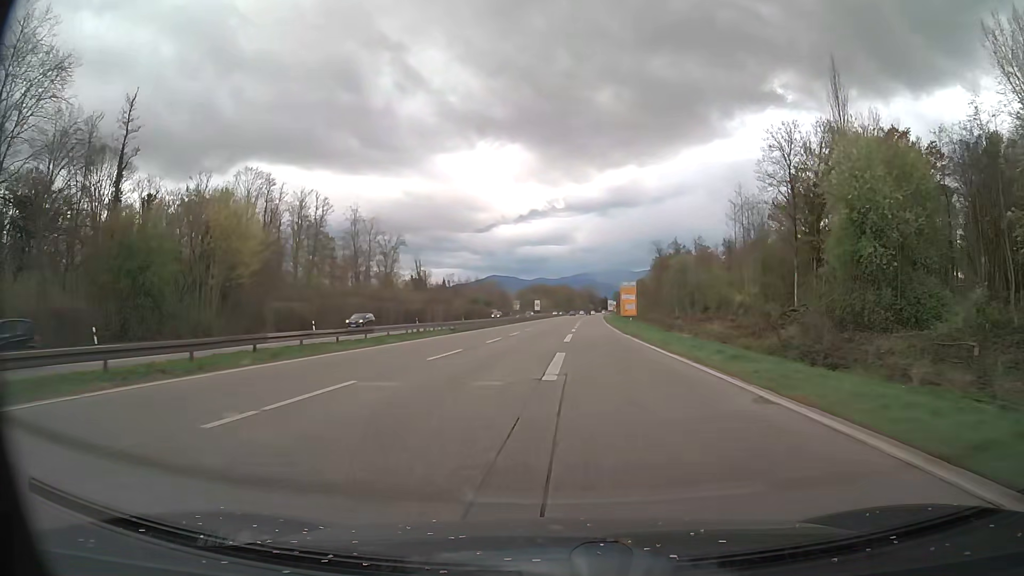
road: trunk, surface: asphalt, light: Day
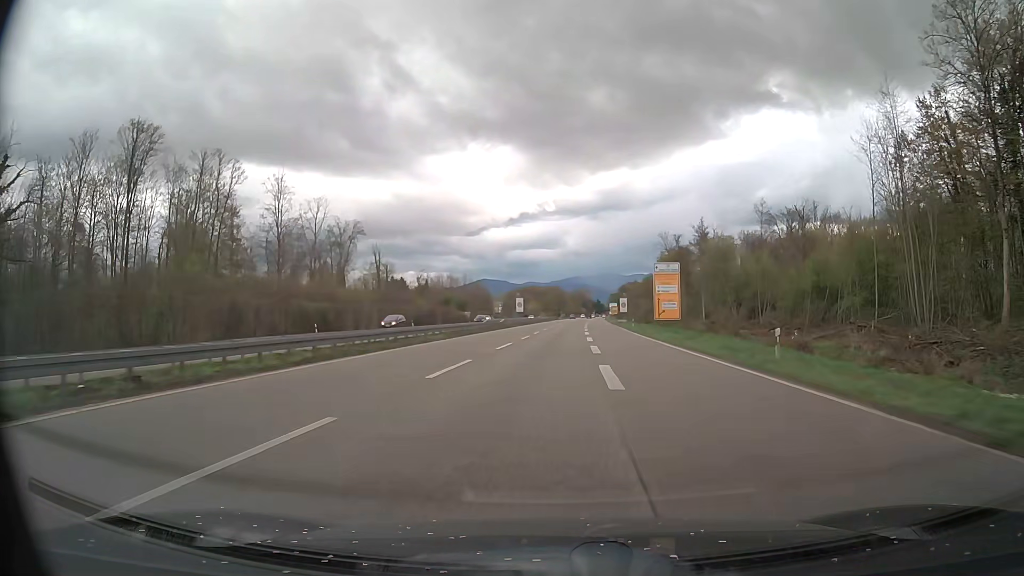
(+0.1, +41.5) m; +1°
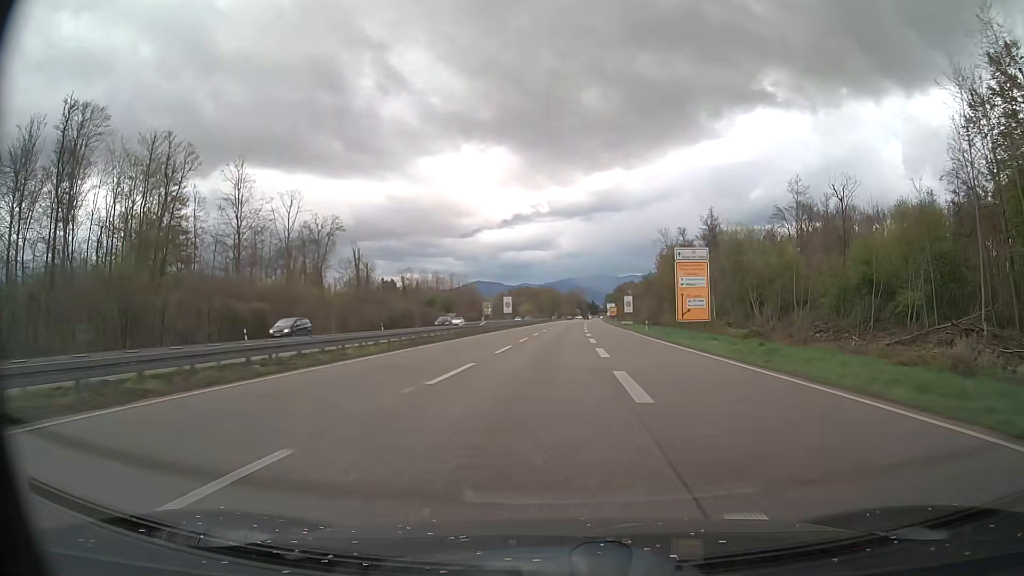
(+0.1, +14.0) m; 0°
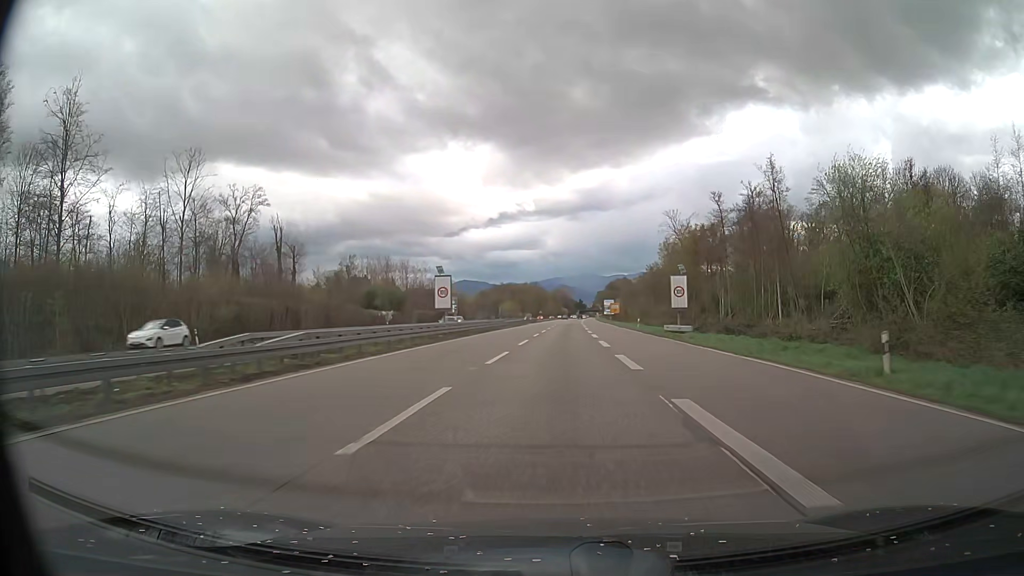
(+0.5, +41.9) m; +1°
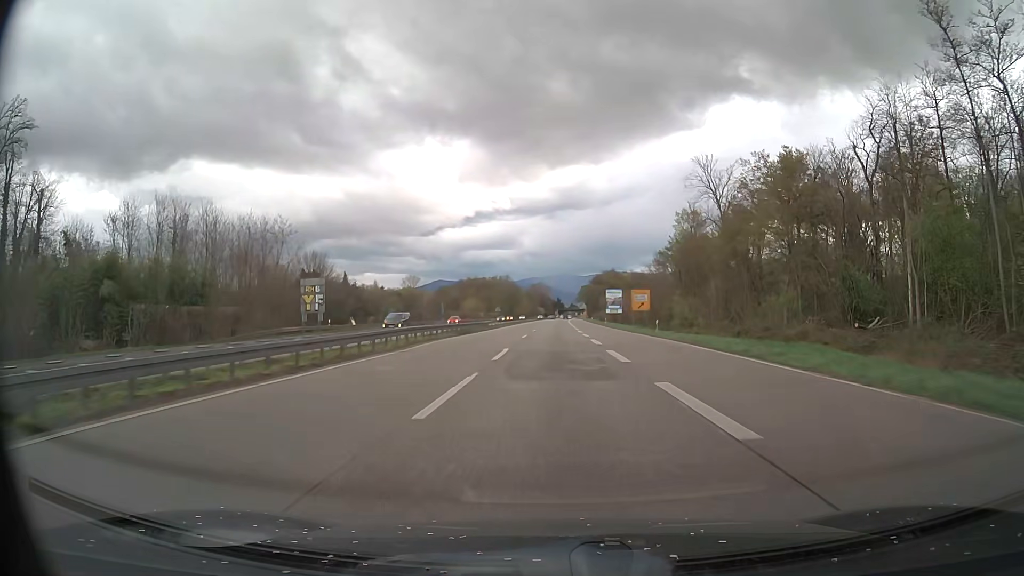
(+1.2, +69.5) m; +2°
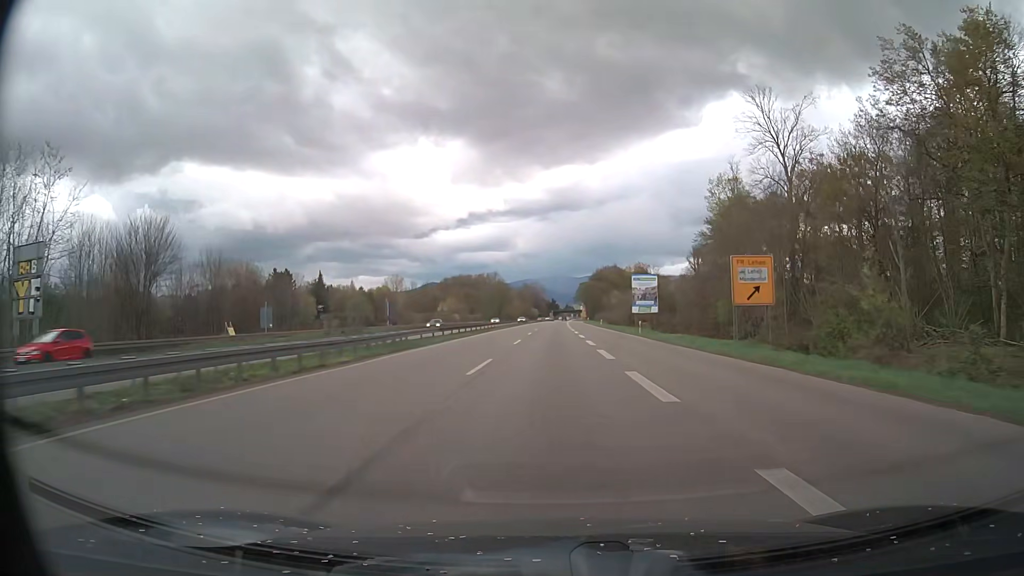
(+0.2, +41.3) m; +1°
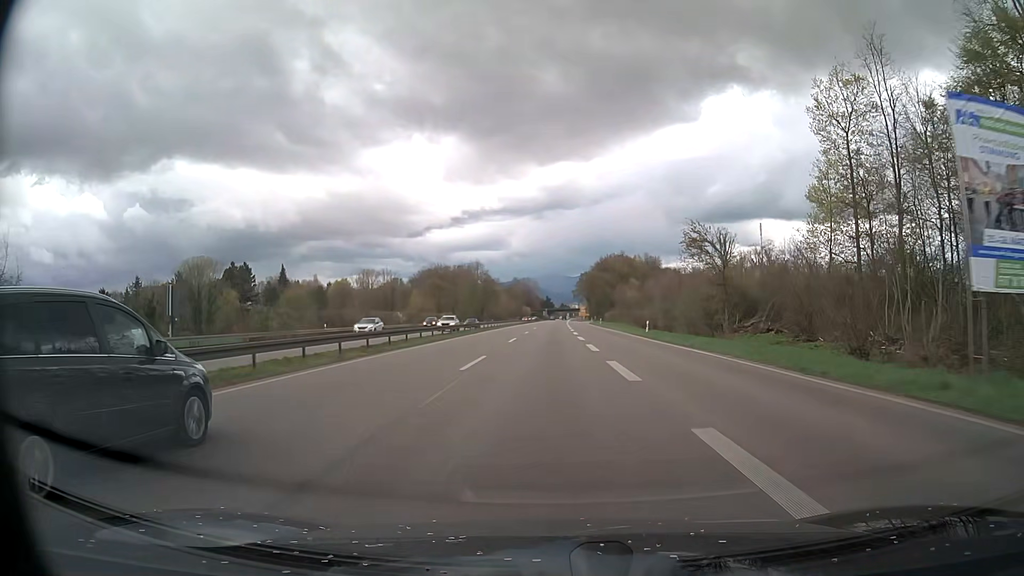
(+0.2, +54.9) m; 0°
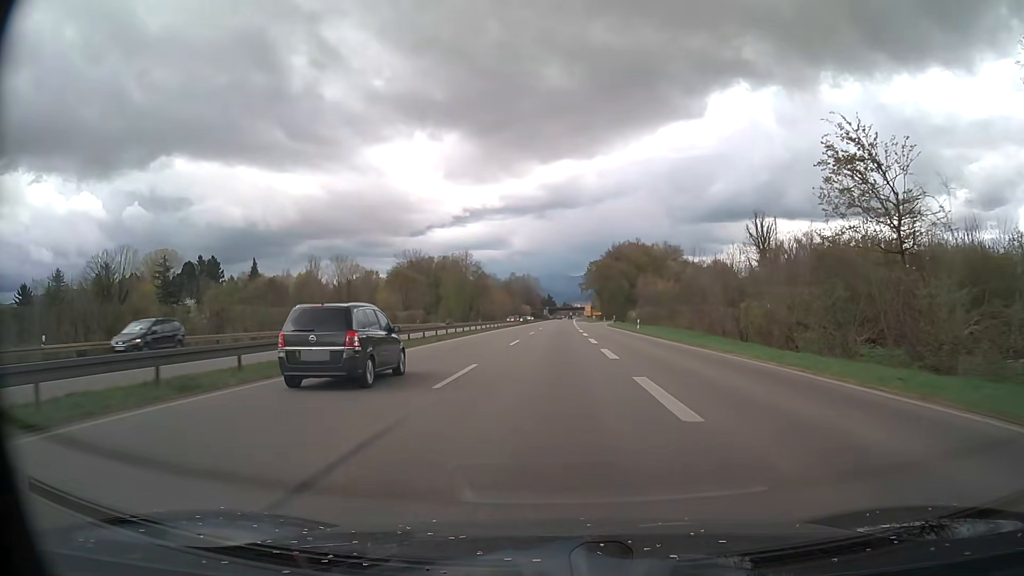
(-0.1, +41.4) m; 0°
(0, +10) (0, +20) (0, +30) (0, +40) (0, +50) (0, +60) (+1, +70) (+1, +80) (+1, +90) (+1, +100) m
